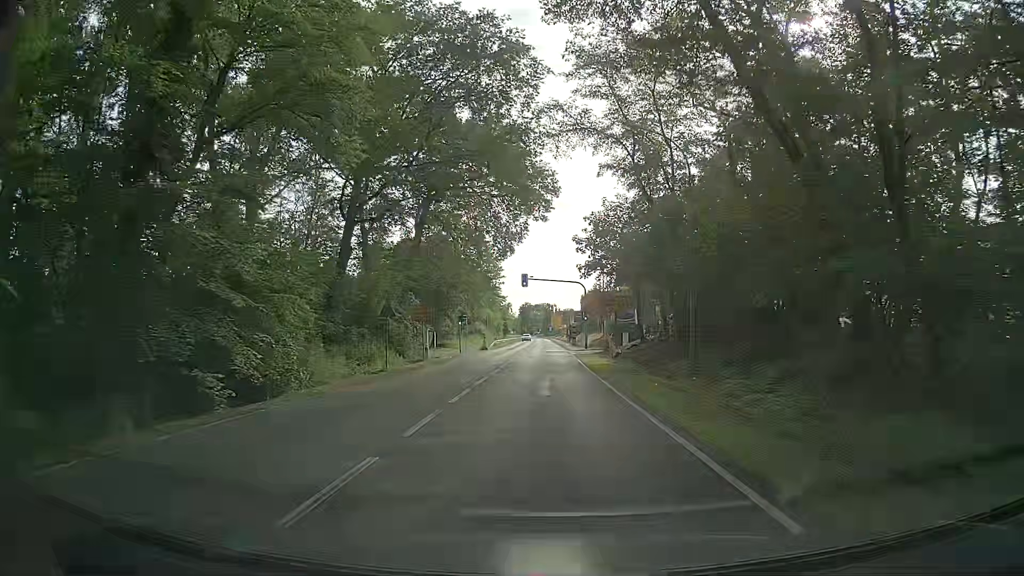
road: secondary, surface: asphalt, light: Day
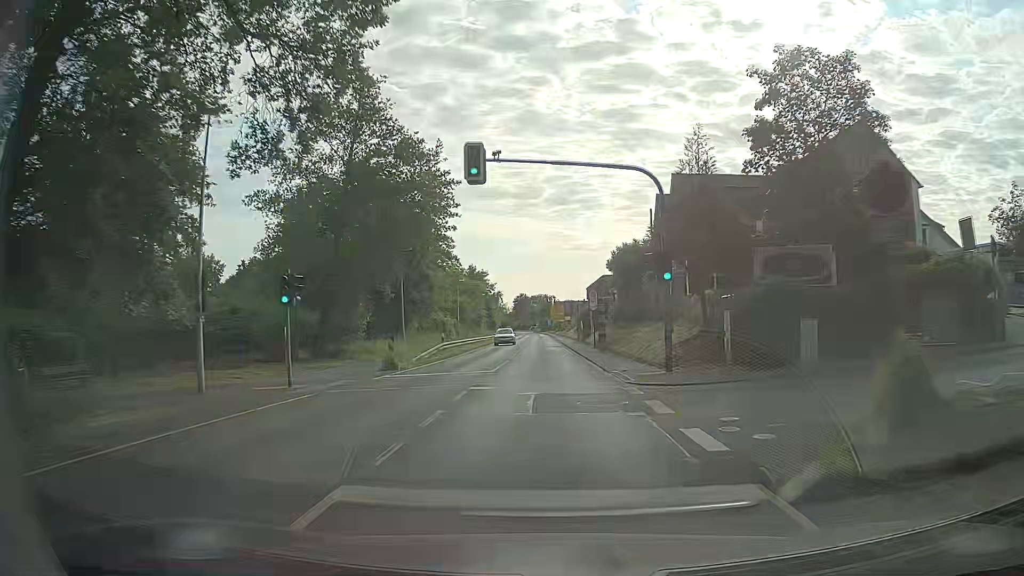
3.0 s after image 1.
(-0.3, +38.7) m; 0°
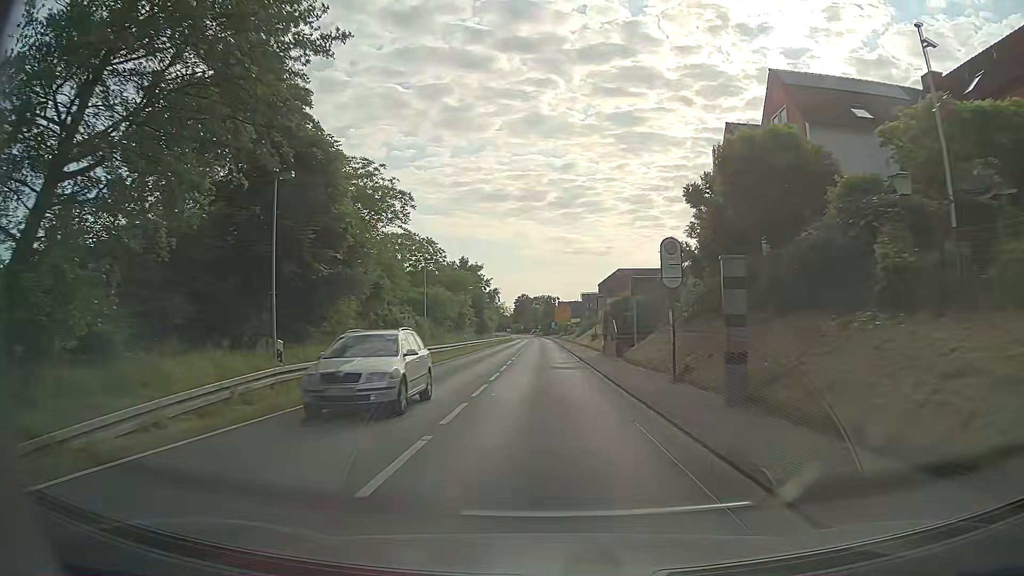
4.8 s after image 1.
(-0.2, +24.9) m; 0°
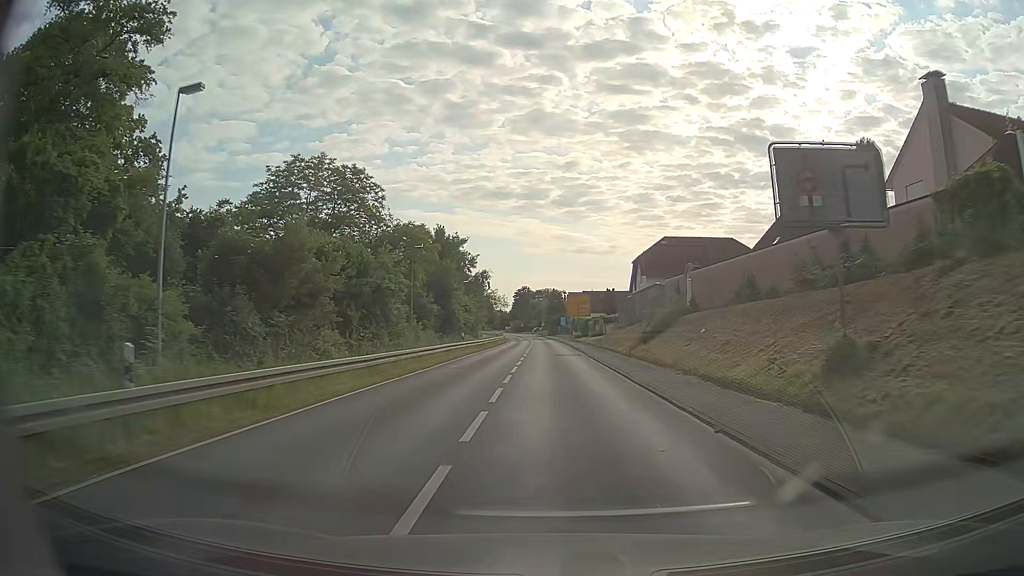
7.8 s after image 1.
(-0.7, +42.8) m; 0°
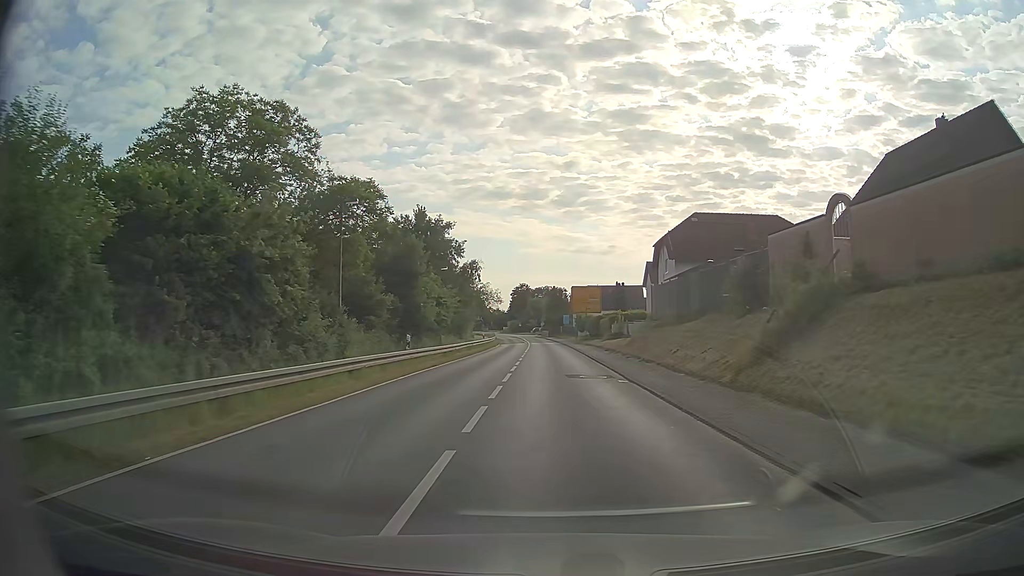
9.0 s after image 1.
(+0.1, +17.4) m; 0°
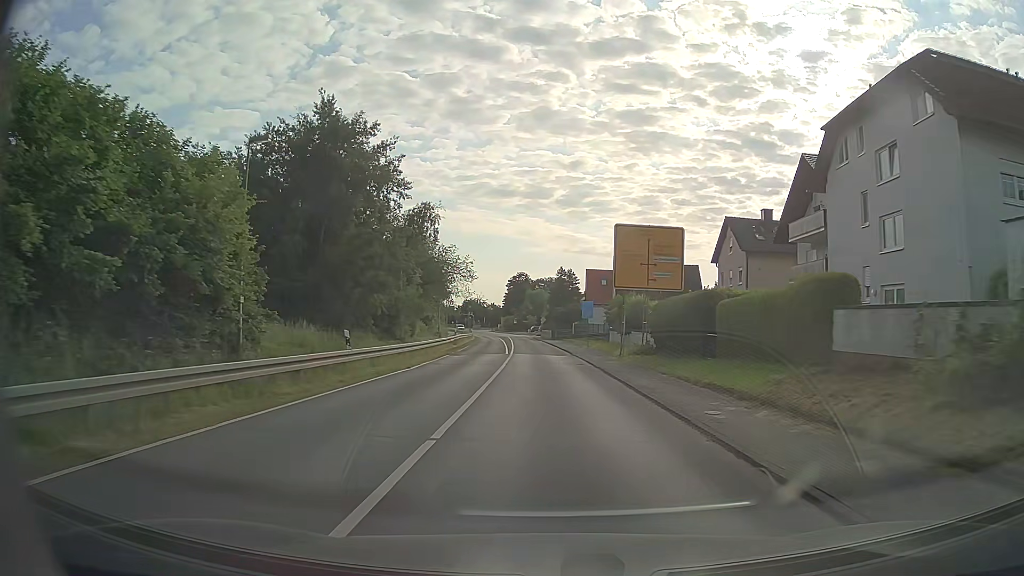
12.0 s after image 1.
(+0.2, +43.5) m; 0°
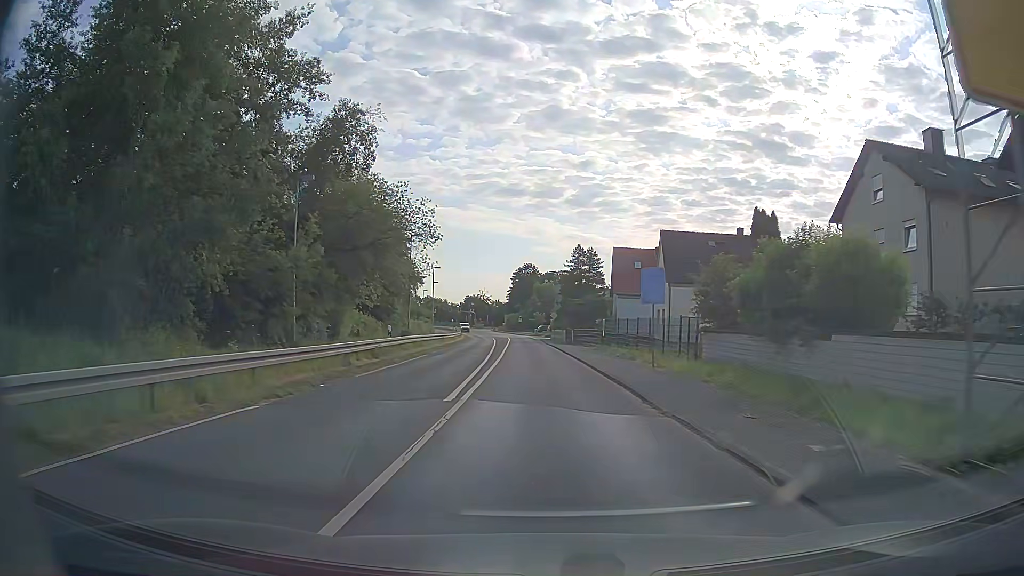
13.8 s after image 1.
(-0.2, +26.2) m; -1°
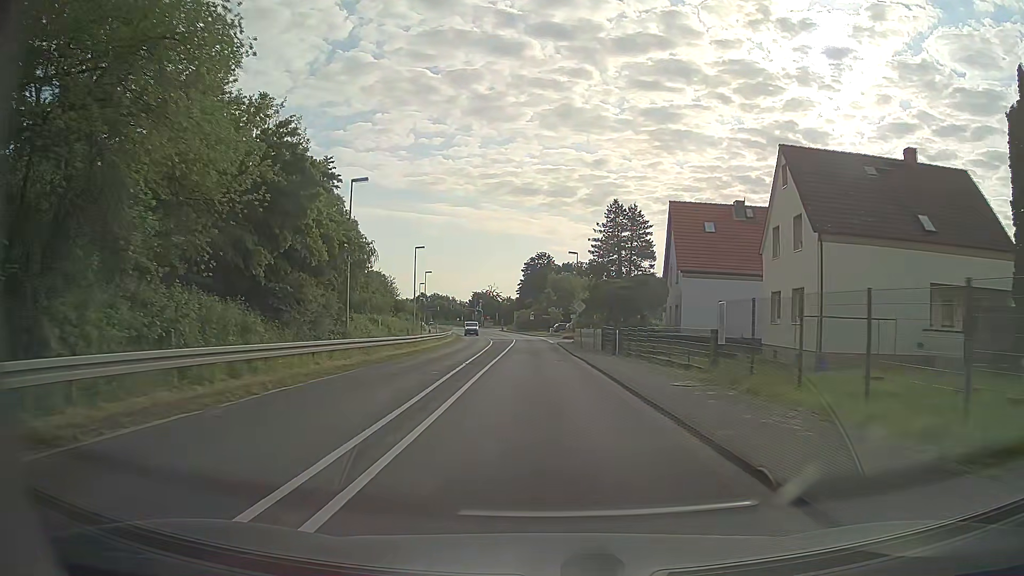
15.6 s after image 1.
(0.0, +25.4) m; -1°
(0, +10) (0, +20) (0, +30) (0, +40) (-1, +50) (-1, +60) (-1, +70) (-2, +80) (-3, +90) (-4, +100) m
